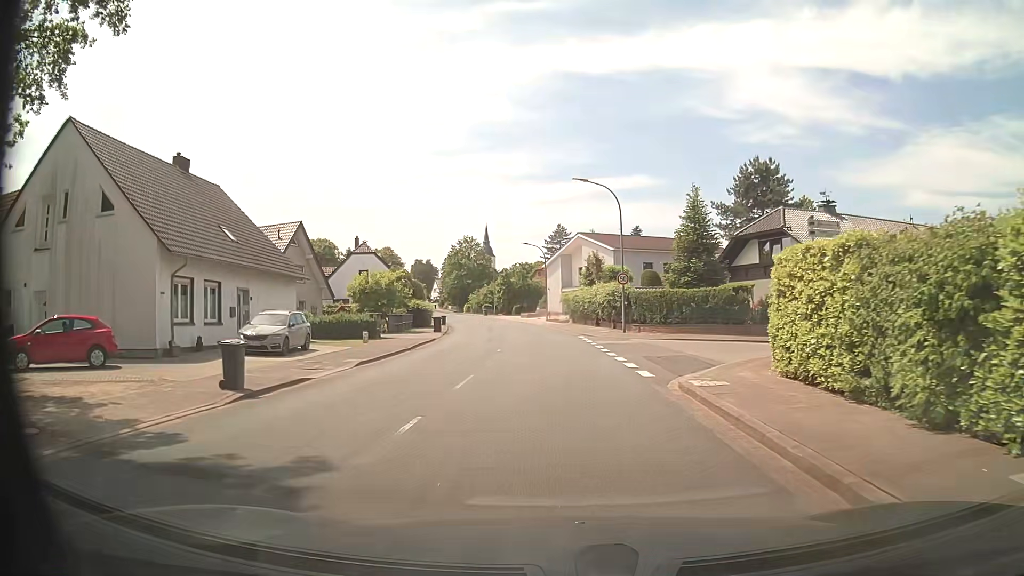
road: secondary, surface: asphalt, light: Day
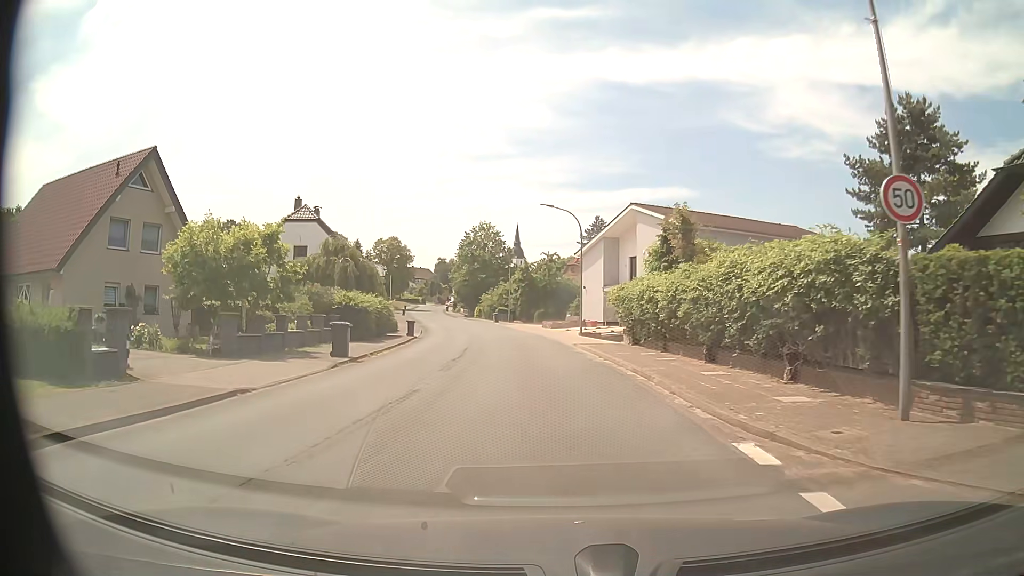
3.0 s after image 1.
(-0.3, +26.0) m; -3°
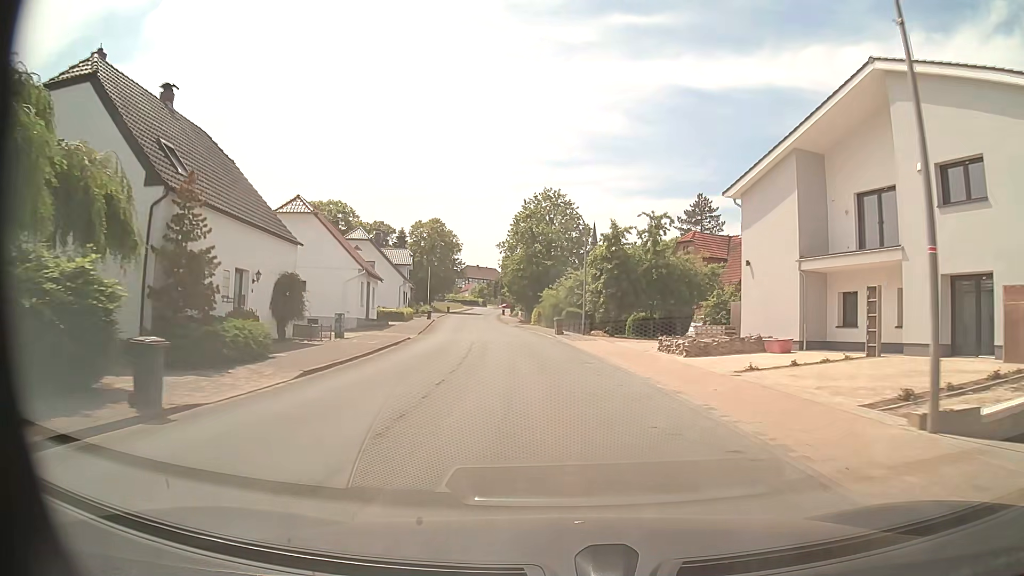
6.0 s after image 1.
(-1.8, +32.1) m; -6°
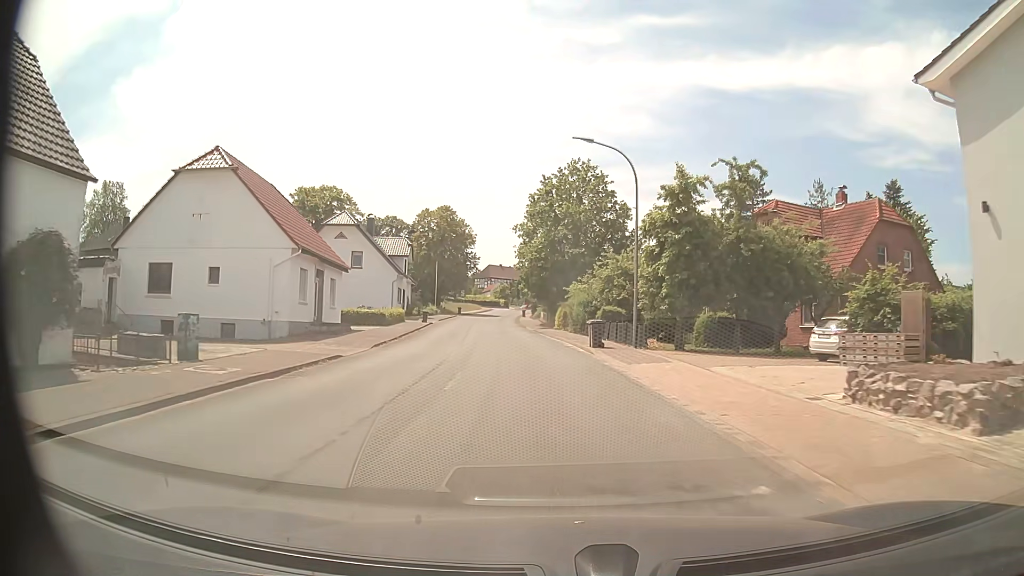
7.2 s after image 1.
(-0.3, +14.8) m; -2°
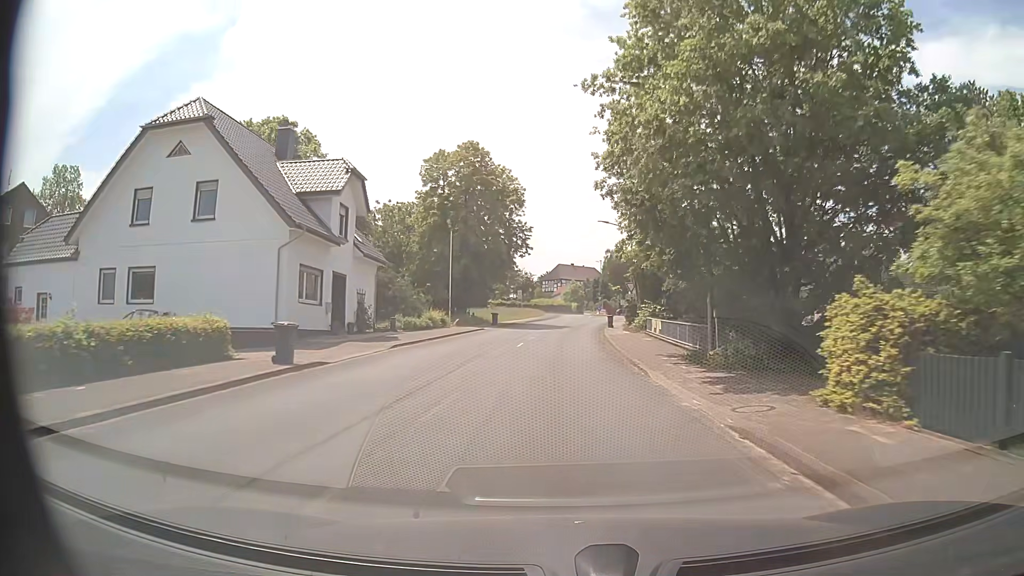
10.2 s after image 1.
(-2.9, +39.6) m; -6°
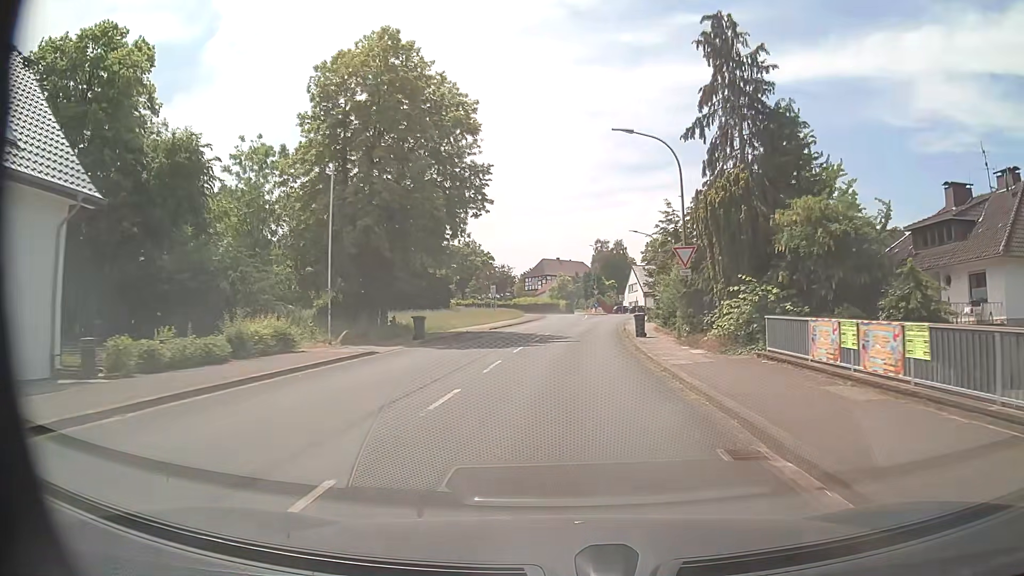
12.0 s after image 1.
(+0.1, +23.9) m; +1°
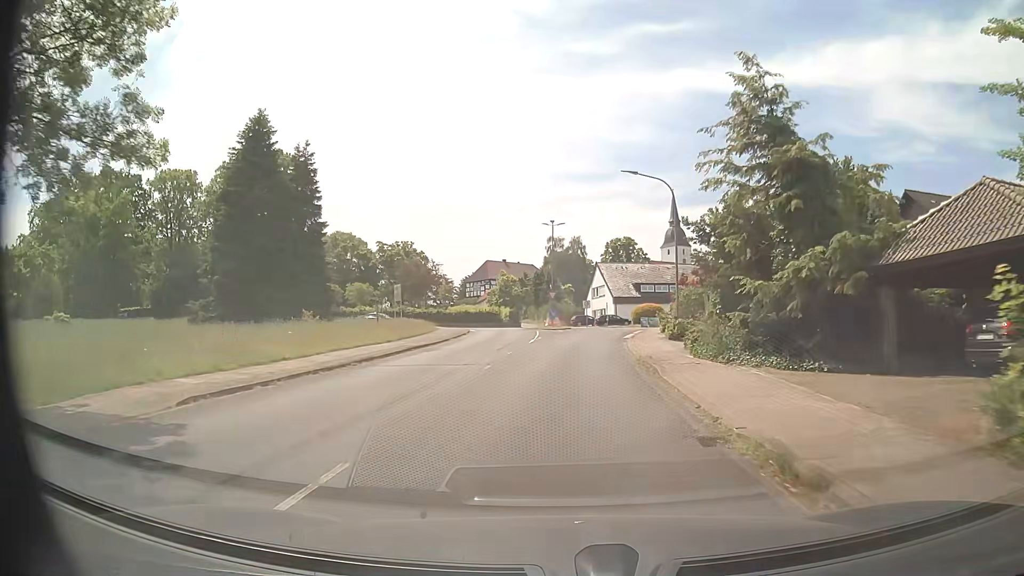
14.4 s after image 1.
(+1.1, +28.6) m; +5°
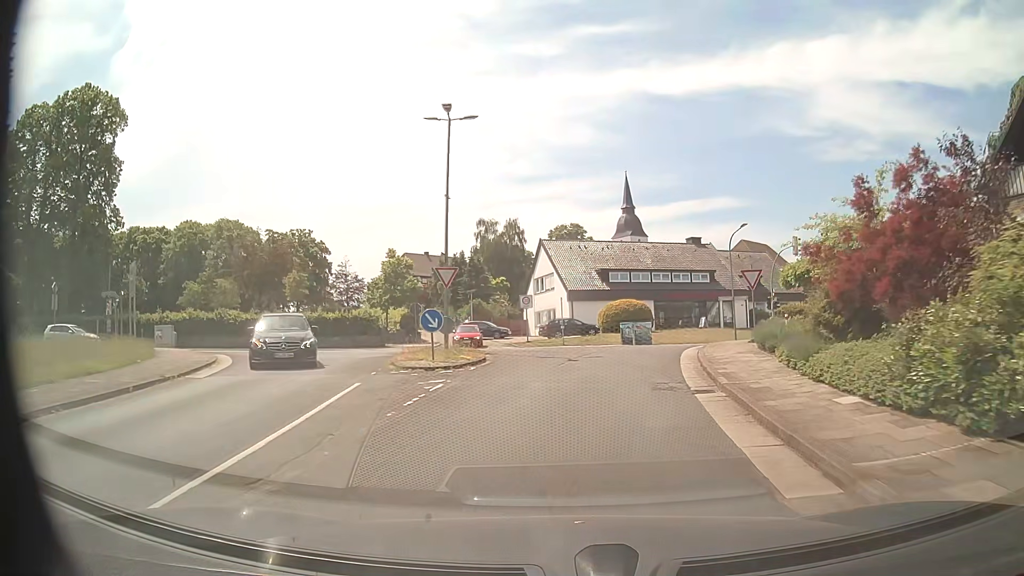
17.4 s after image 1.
(+0.9, +31.5) m; +5°
(0, +10) (+2, +20) (+4, +29) (+11, +36) (+21, +39) (+31, +41) (+40, +43) (+50, +46) (+60, +48) (+69, +51) m
